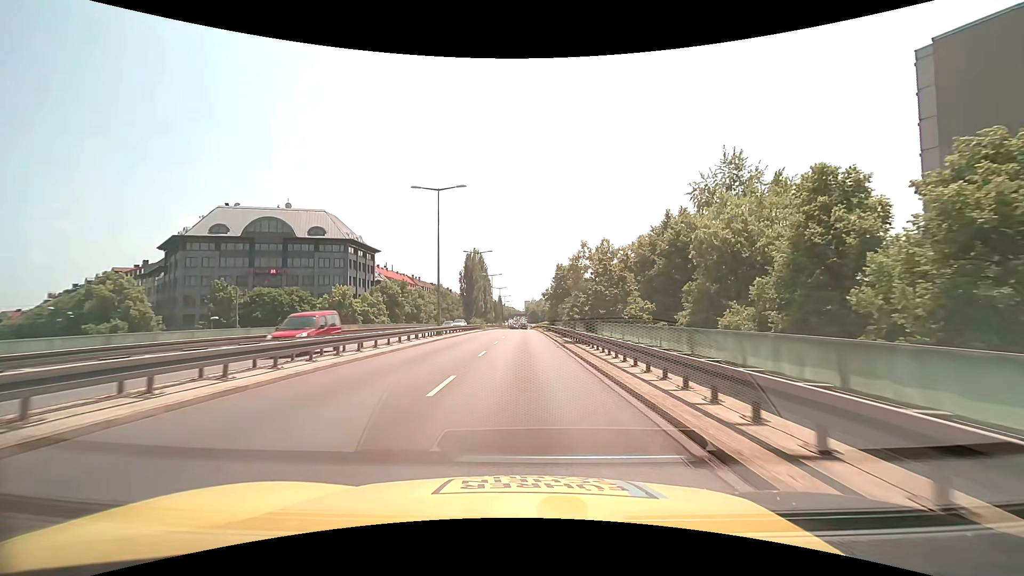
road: trunk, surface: asphalt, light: Day
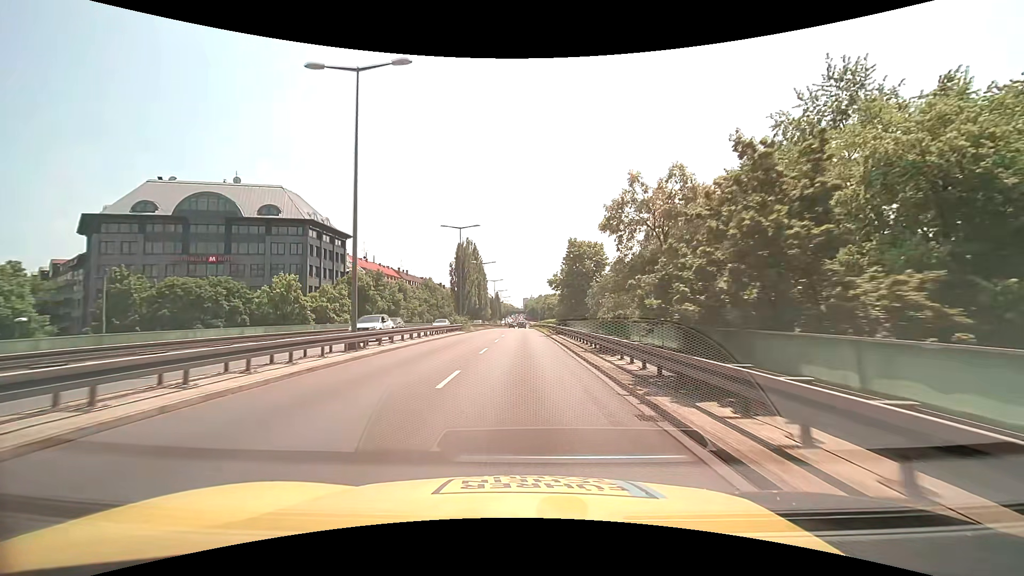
(0.0, +17.2) m; 0°
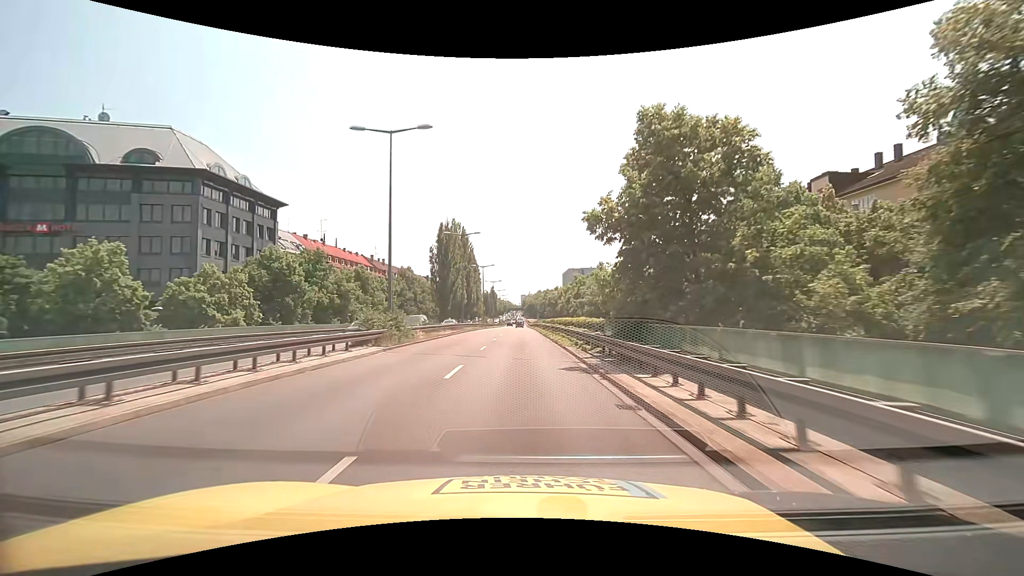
(0.0, +25.6) m; +1°
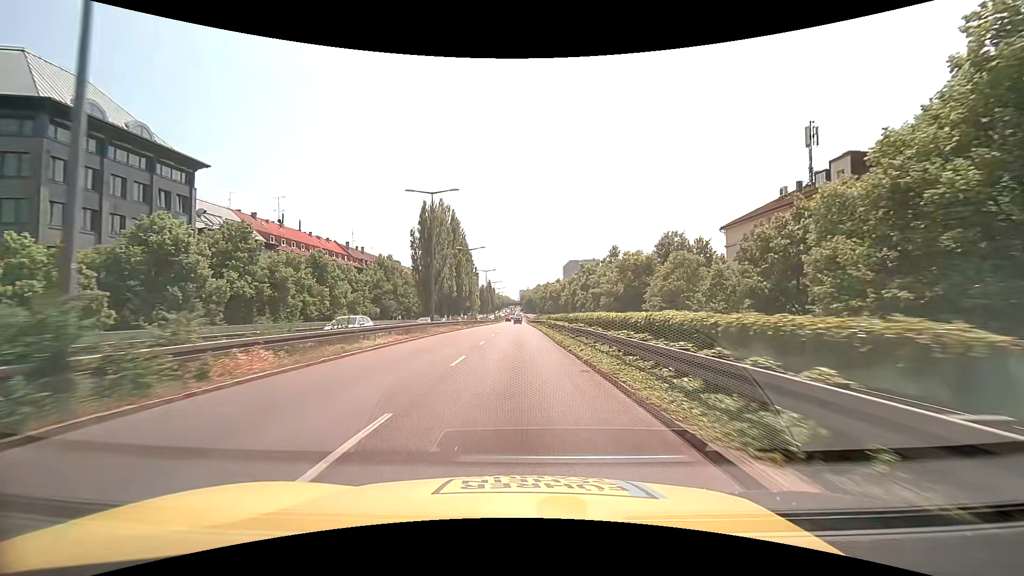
(-0.1, +16.8) m; 0°
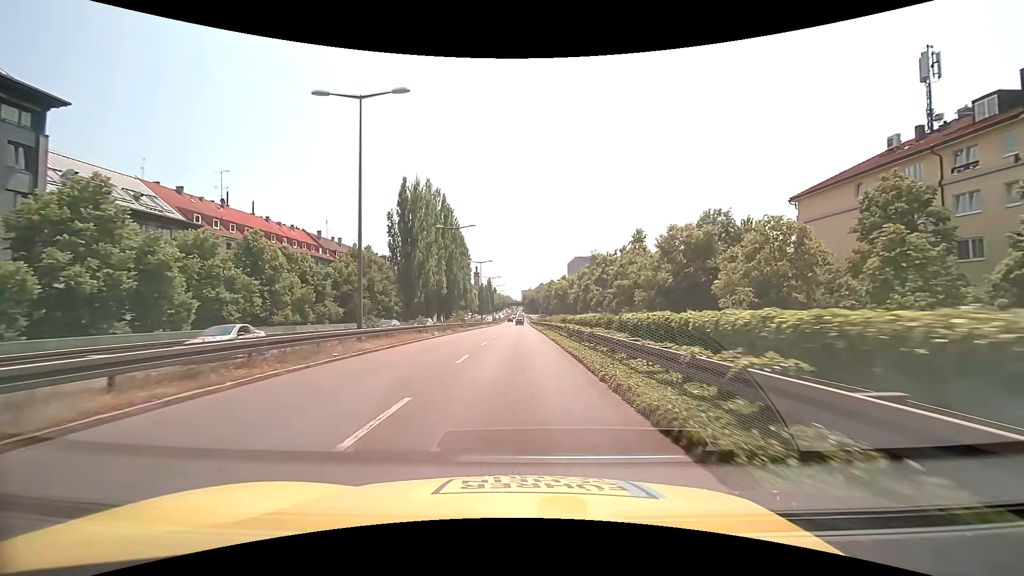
(0.0, +16.7) m; 0°
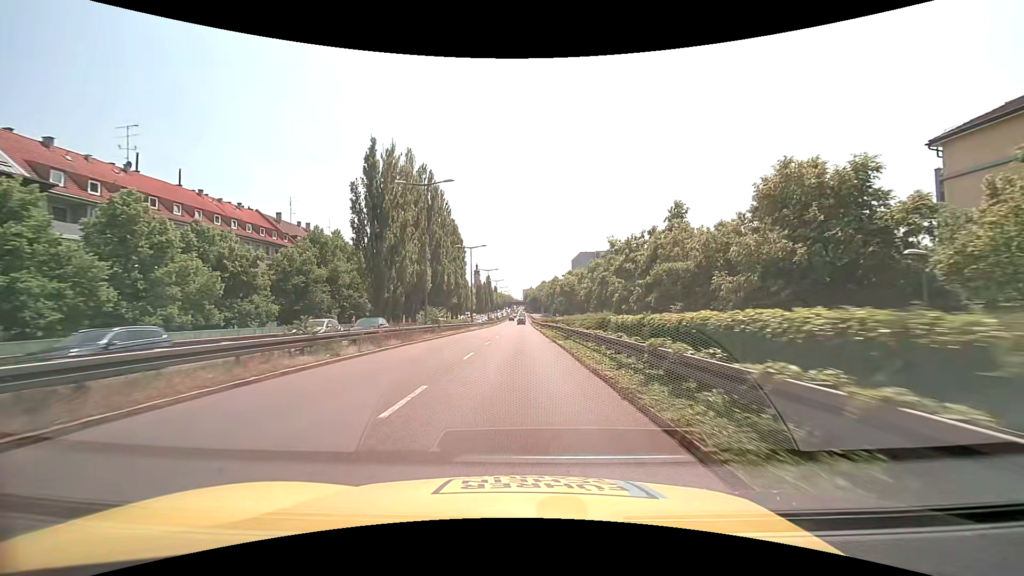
(0.0, +16.6) m; 0°
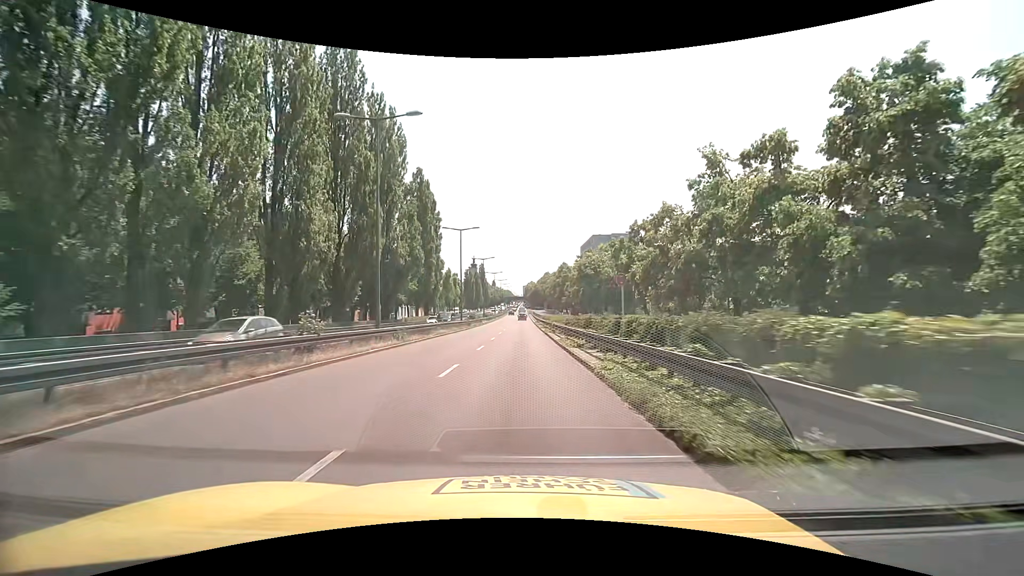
(0.0, +40.6) m; 0°
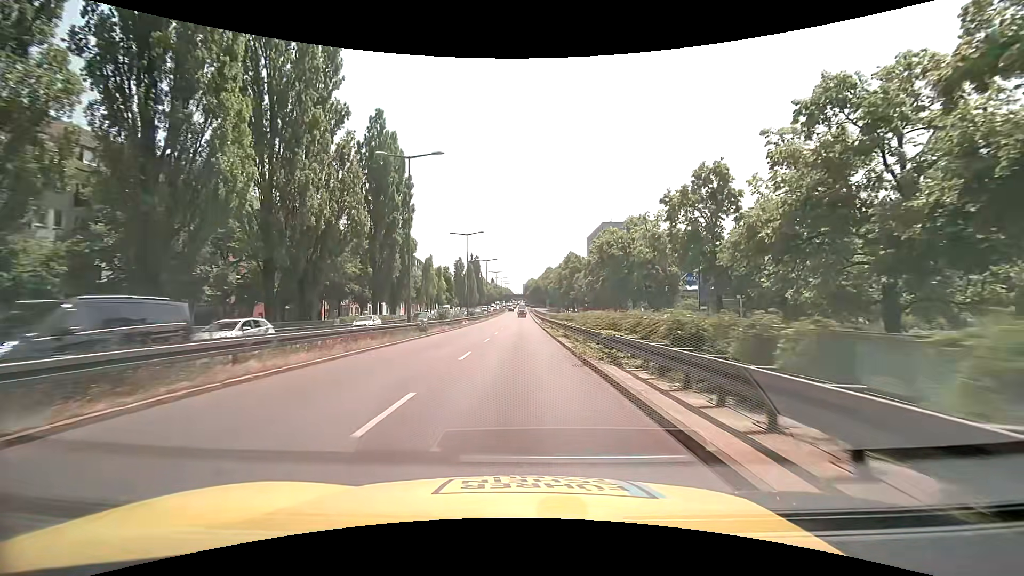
(+0.1, +23.6) m; 0°
(0, +10) (0, +20) (0, +30) (0, +40) (0, +50) (0, +60) (0, +70) (0, +80) (0, +90) (0, +100) m
